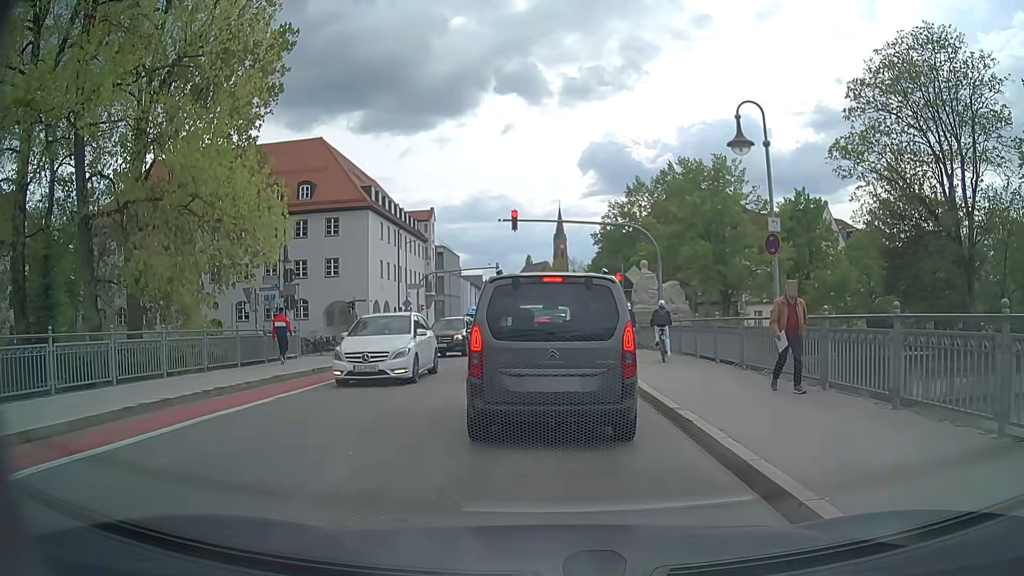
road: secondary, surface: asphalt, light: Day
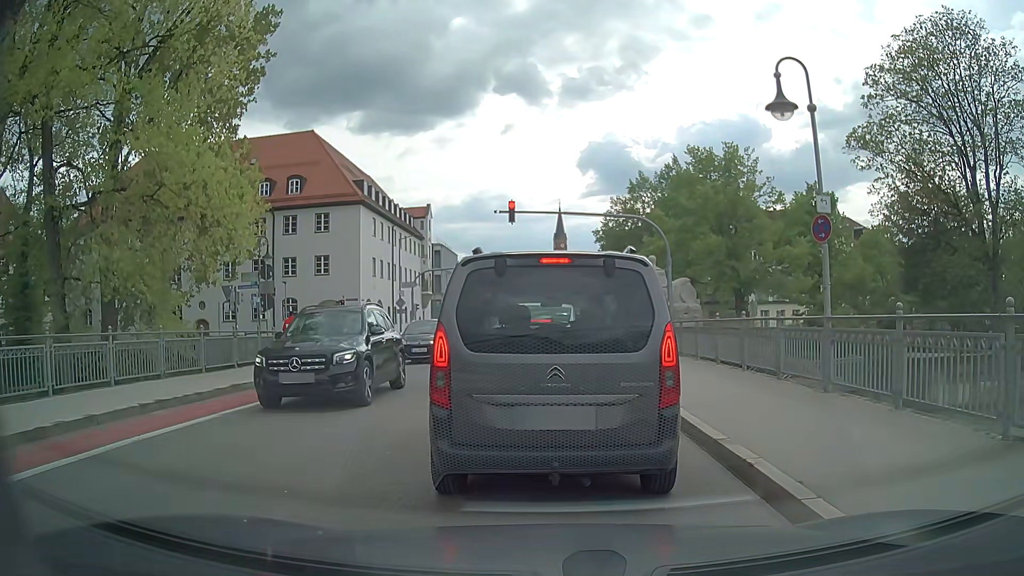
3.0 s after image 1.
(0.0, +2.3) m; 0°
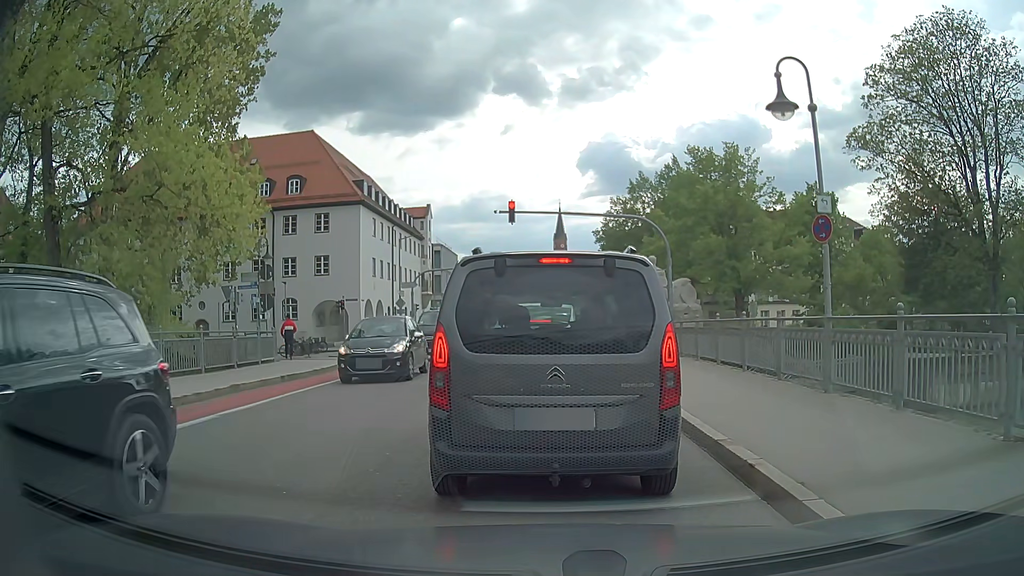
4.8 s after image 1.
(0.0, +0.1) m; 0°
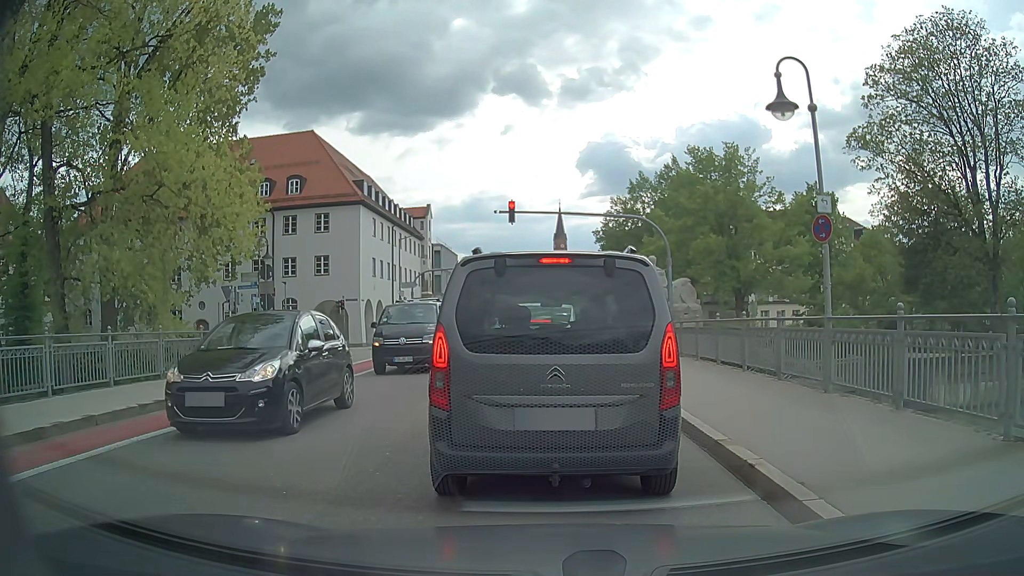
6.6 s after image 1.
(0.0, 0.0) m; 0°
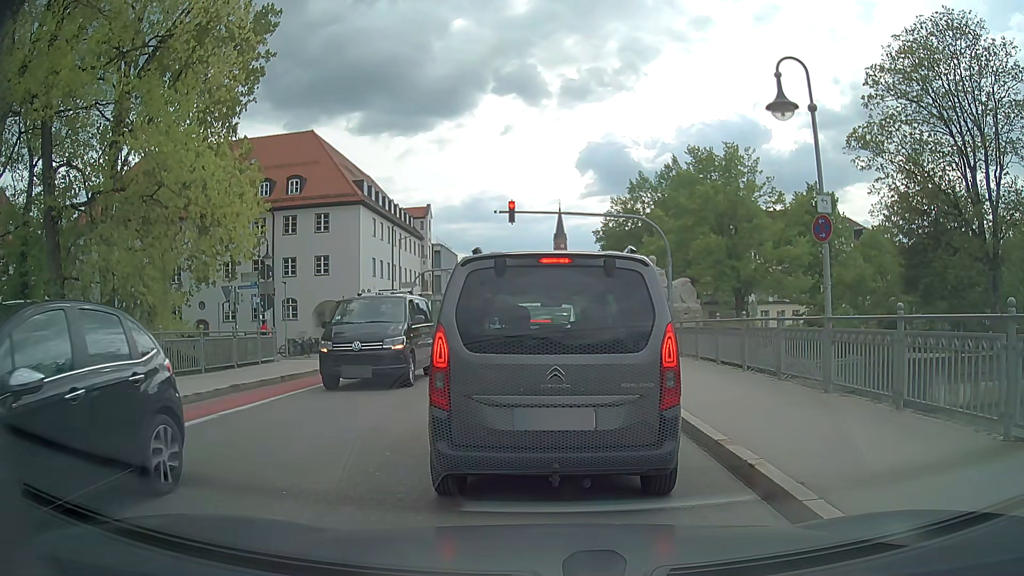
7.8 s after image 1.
(0.0, 0.0) m; 0°
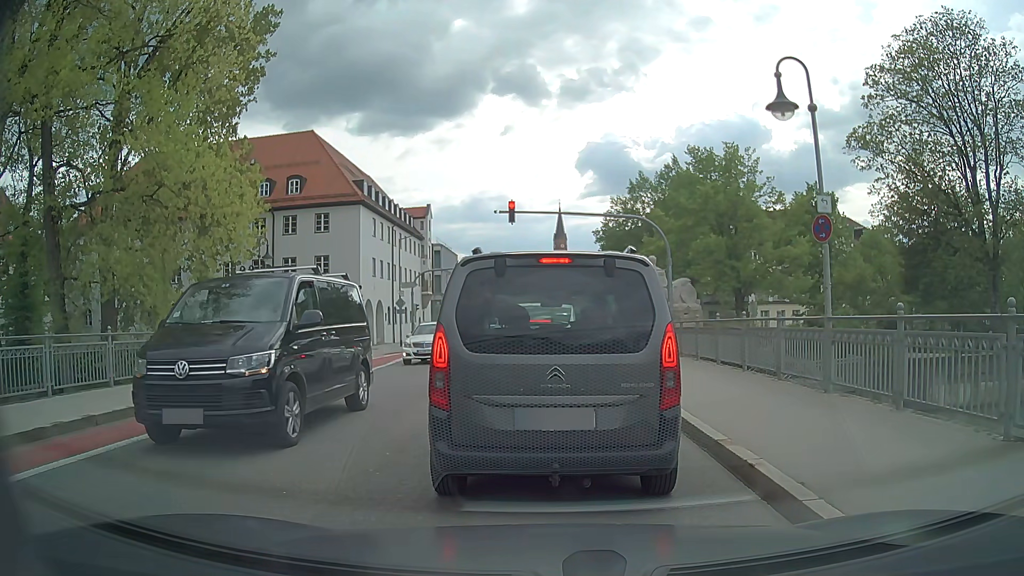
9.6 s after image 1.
(0.0, 0.0) m; 0°
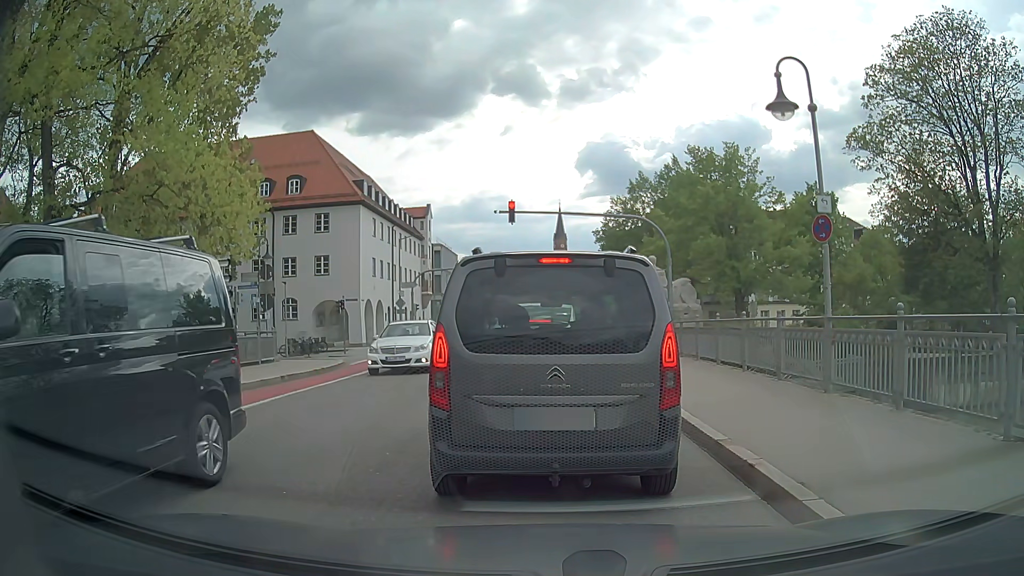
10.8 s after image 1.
(0.0, 0.0) m; 0°
